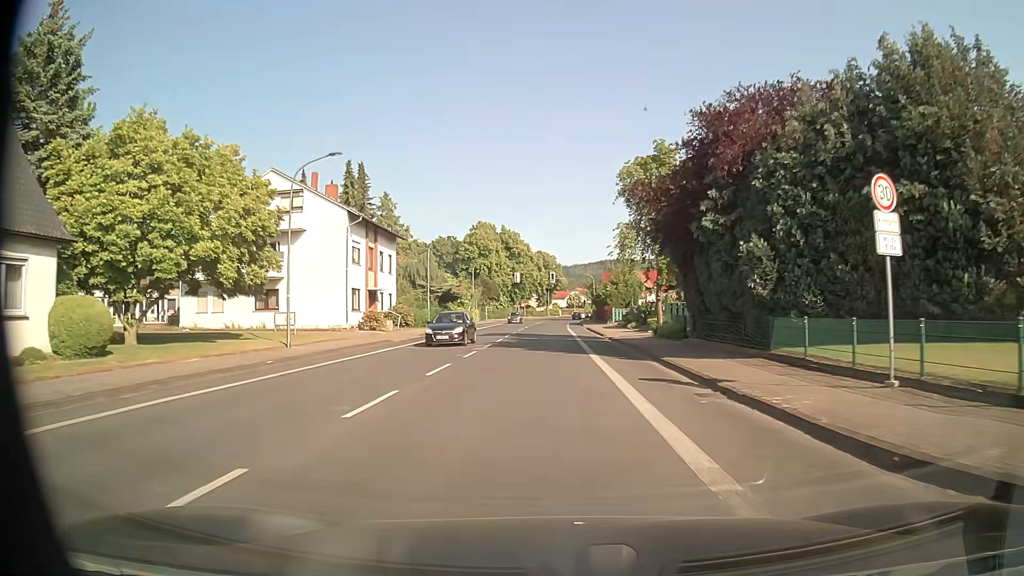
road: tertiary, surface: asphalt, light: Day
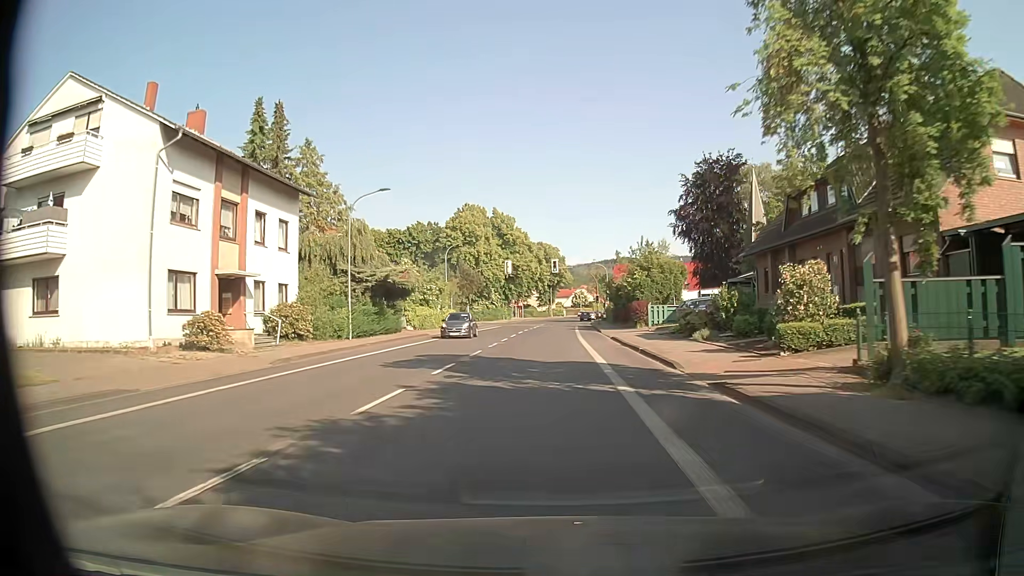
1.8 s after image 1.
(+0.1, +23.1) m; 0°
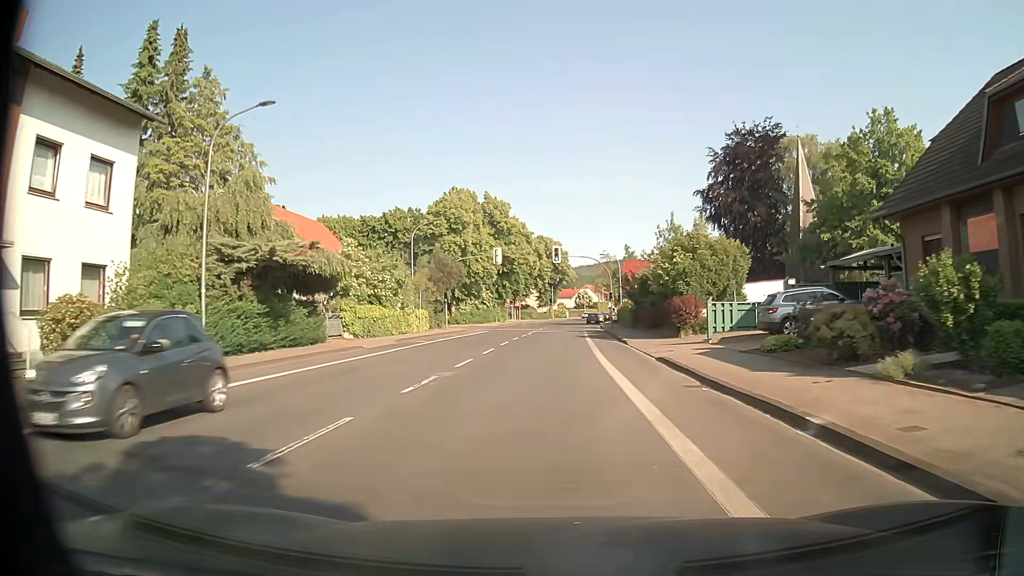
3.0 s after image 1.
(-0.1, +15.7) m; 0°
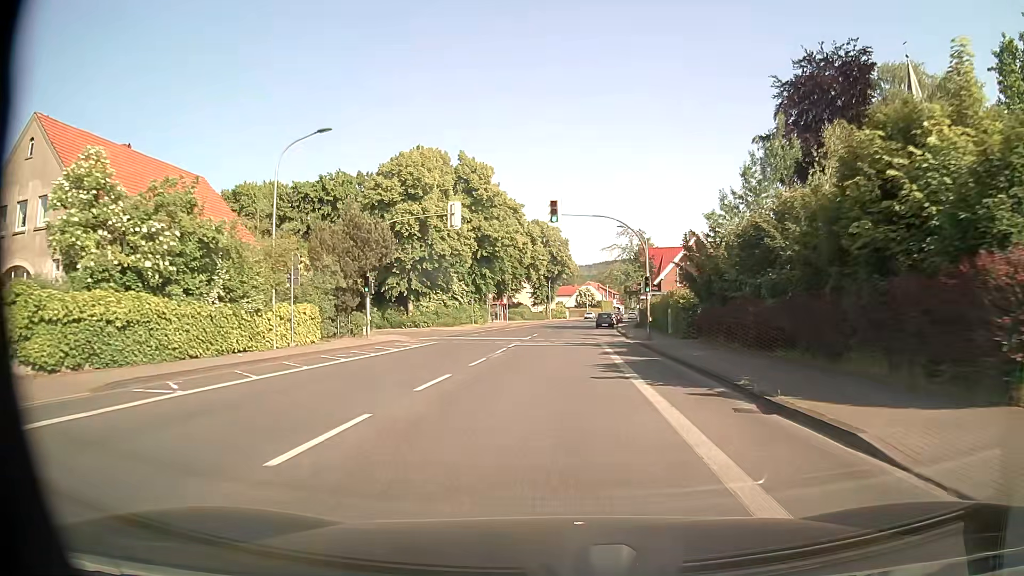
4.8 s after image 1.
(+0.1, +23.8) m; +1°
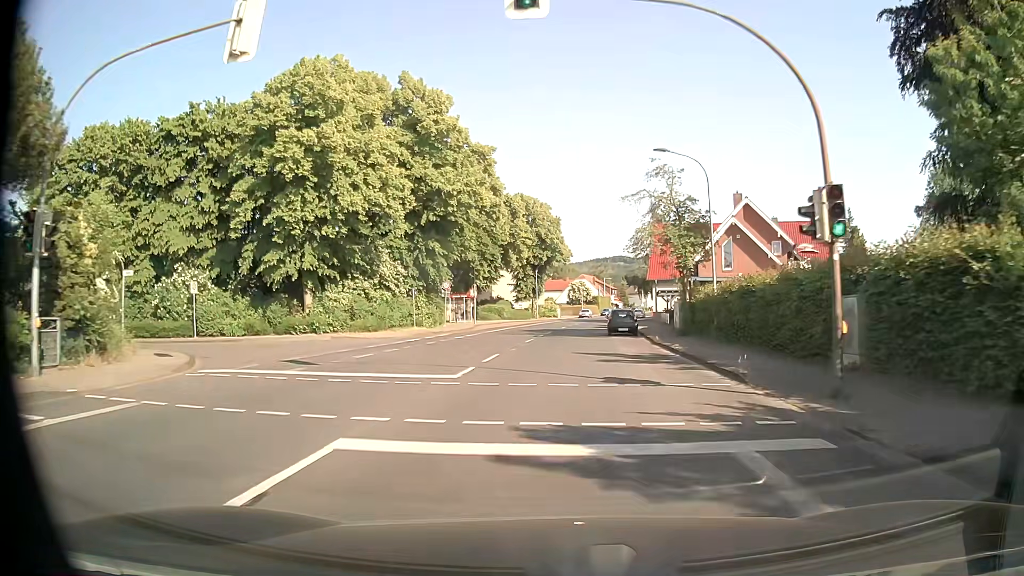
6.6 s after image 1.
(0.0, +23.7) m; 0°
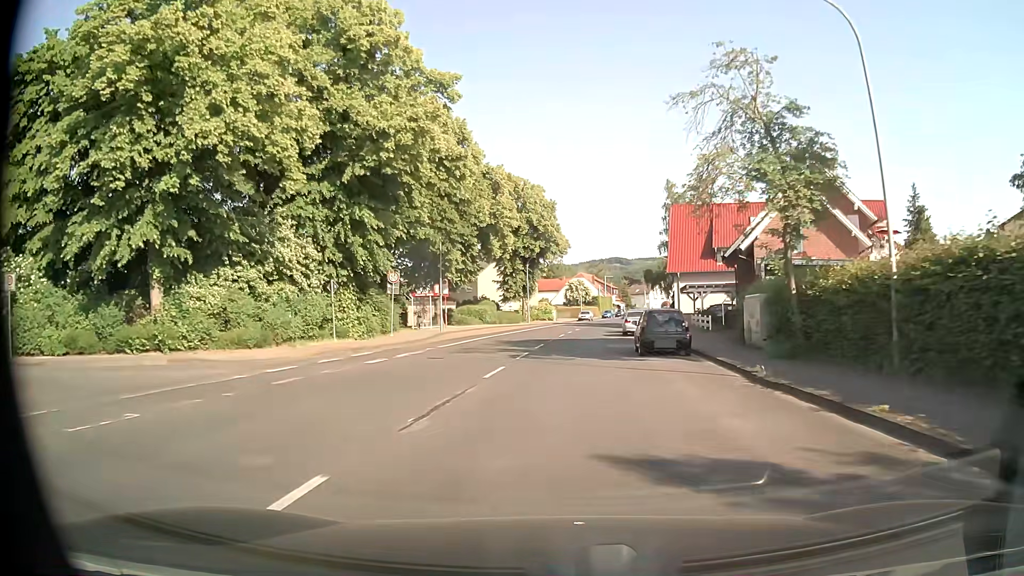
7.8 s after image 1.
(+0.1, +15.3) m; +1°
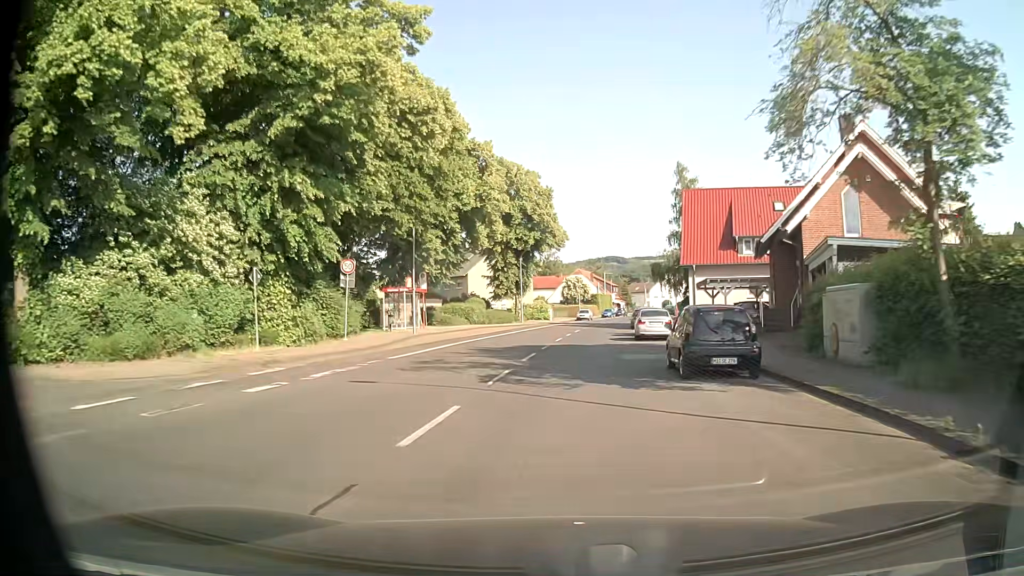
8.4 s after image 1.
(0.0, +7.5) m; 0°
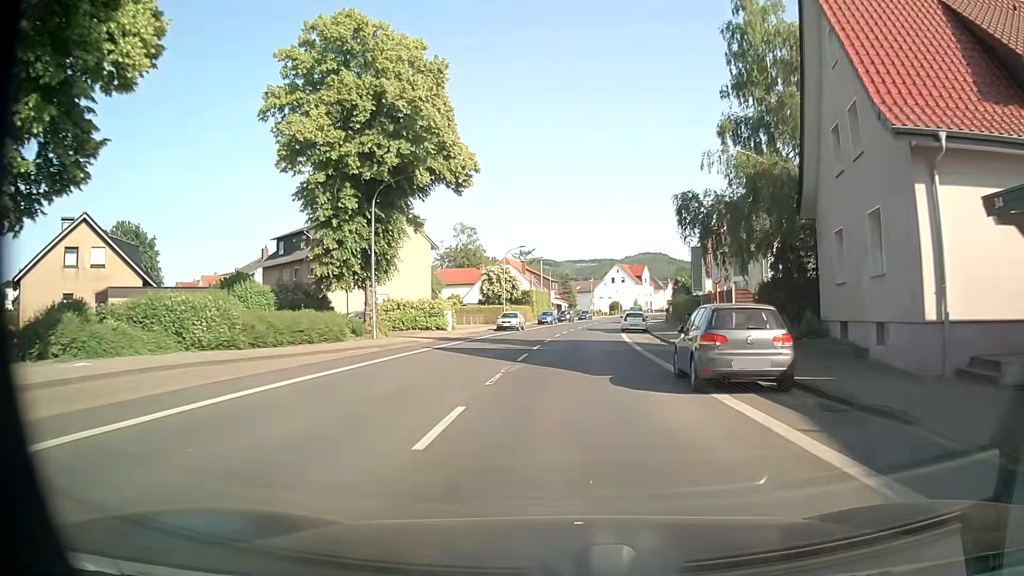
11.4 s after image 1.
(+1.8, +37.1) m; +6°
(0, +10) (+1, +20) (+1, +30) (+2, +40) (+3, +50) (+4, +60) (+5, +70) (+7, +80) (+8, +90) (+10, +99) m
